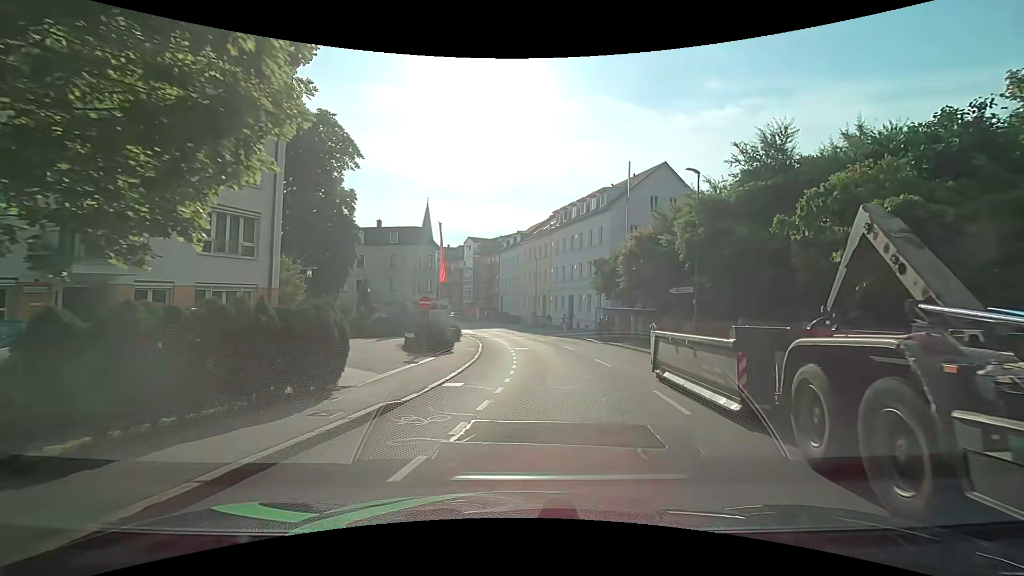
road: tertiary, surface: asphalt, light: Day
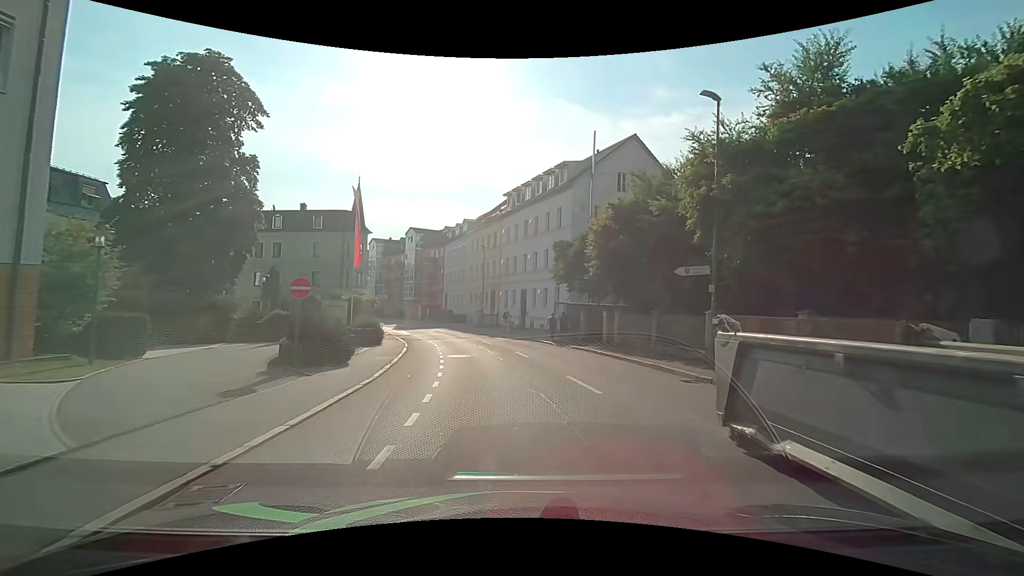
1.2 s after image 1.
(+0.3, +7.8) m; +5°
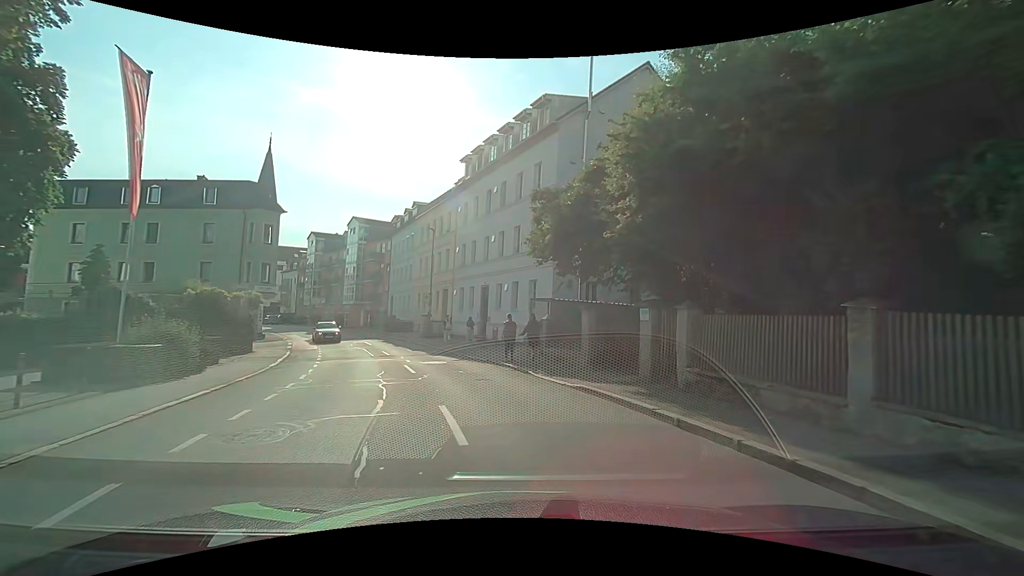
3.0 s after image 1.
(+0.5, +13.0) m; +4°
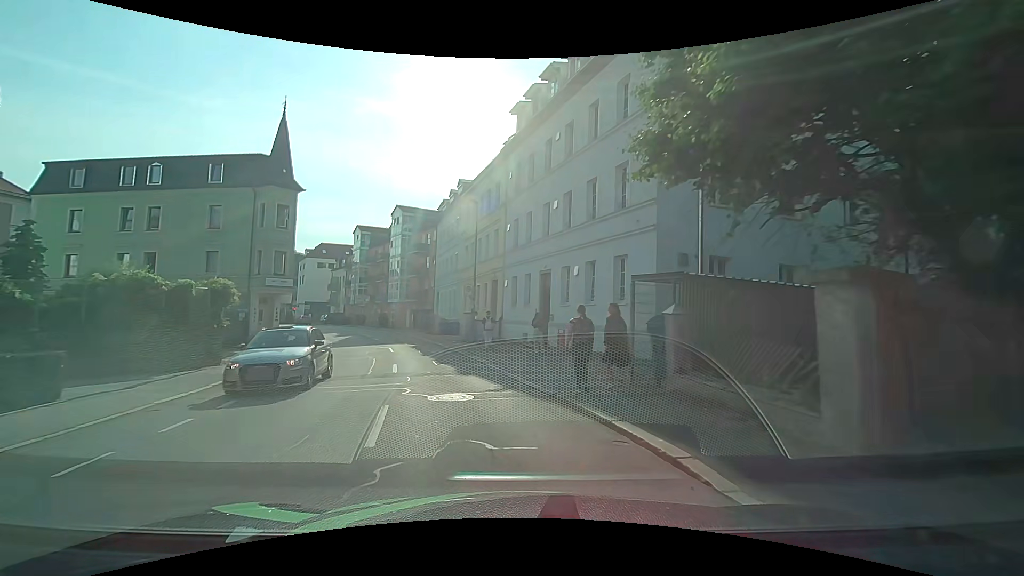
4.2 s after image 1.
(-0.5, +9.0) m; -7°
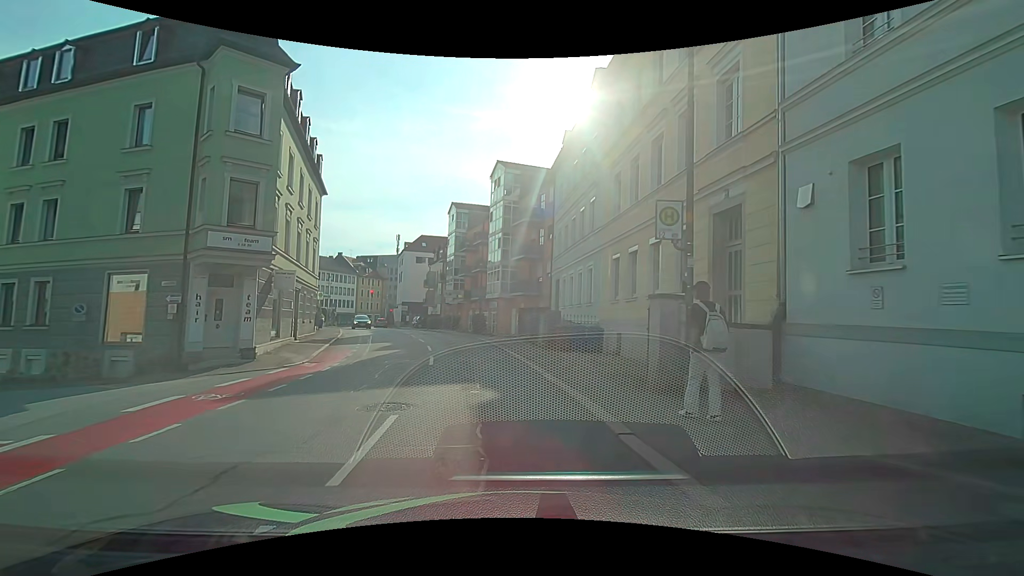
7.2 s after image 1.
(-2.9, +19.2) m; -12°
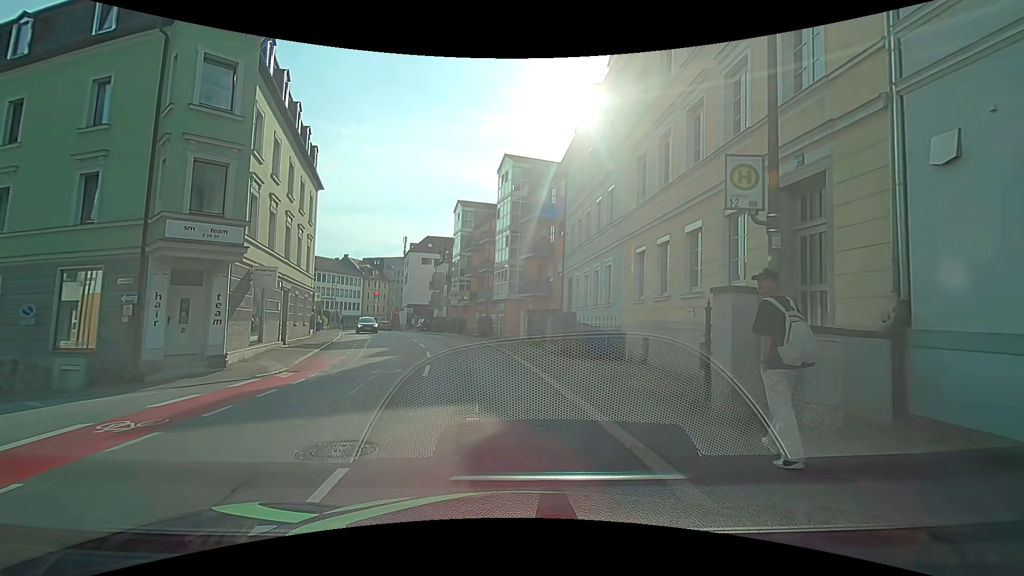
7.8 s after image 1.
(-0.1, +2.3) m; -2°
